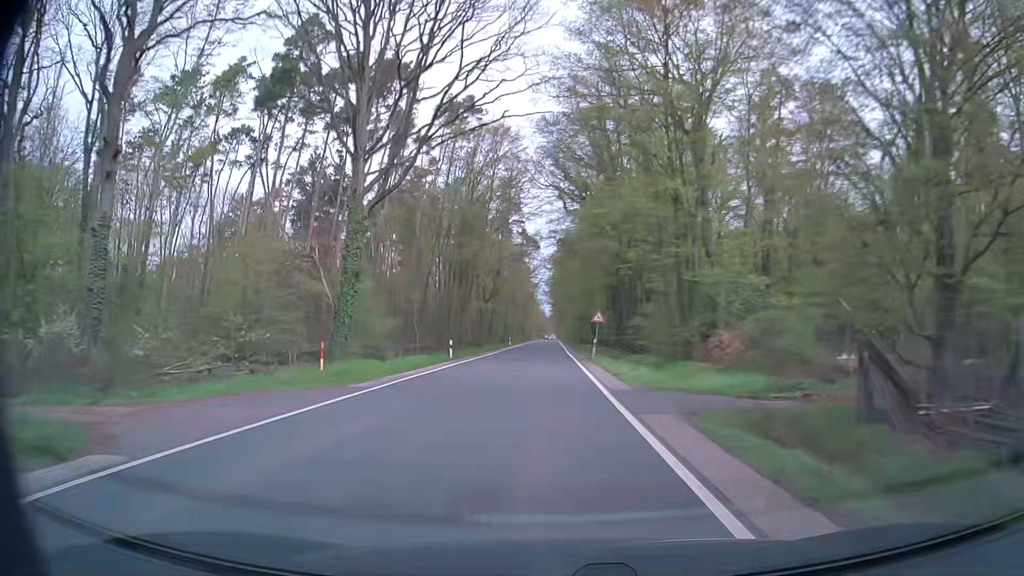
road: secondary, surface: asphalt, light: Day
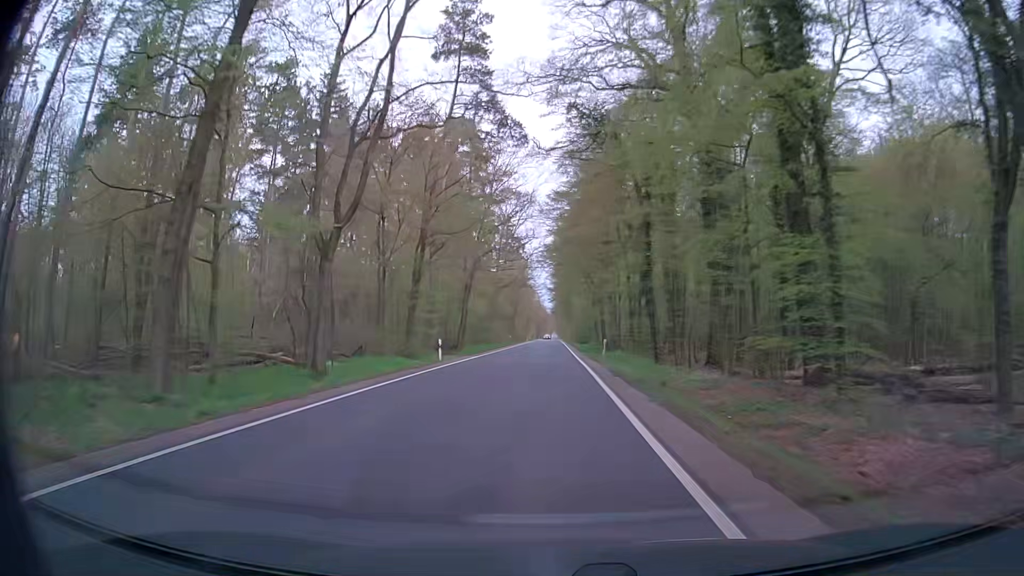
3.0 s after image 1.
(-0.1, +54.9) m; -1°
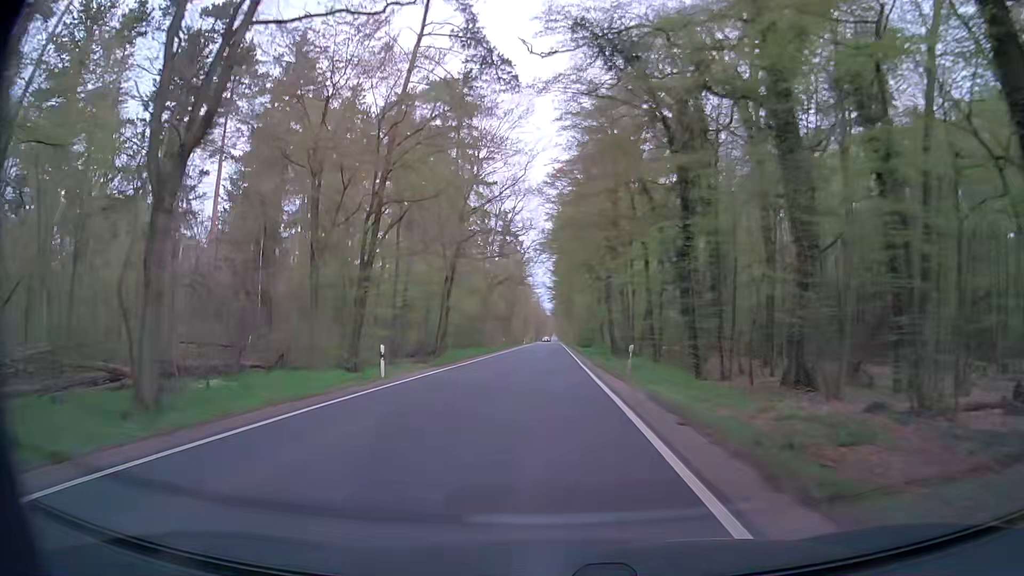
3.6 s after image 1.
(+0.1, +11.1) m; 0°
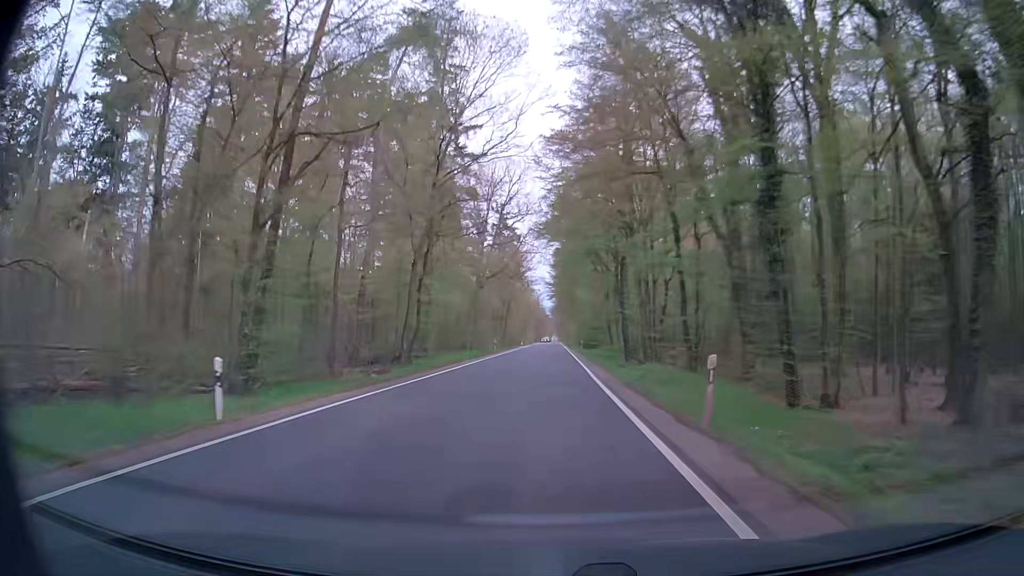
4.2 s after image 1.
(+0.1, +11.1) m; 0°
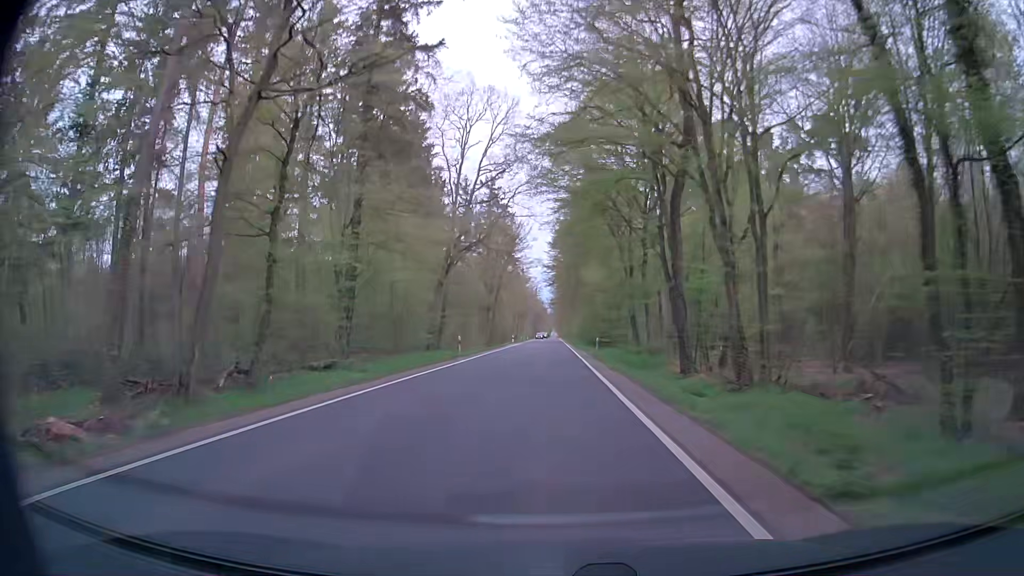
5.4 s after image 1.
(0.0, +22.4) m; +1°
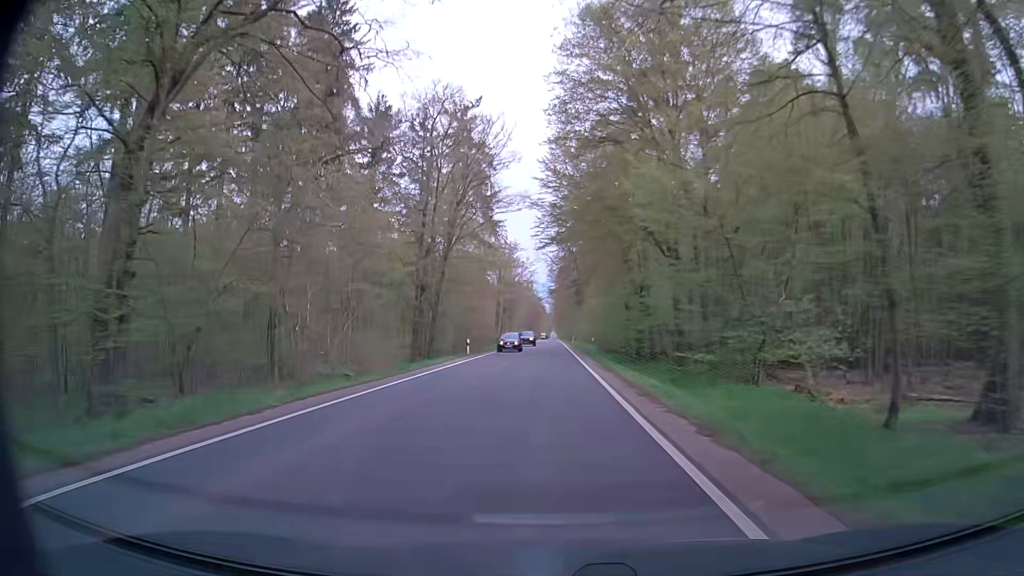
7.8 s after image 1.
(-0.2, +45.2) m; 0°
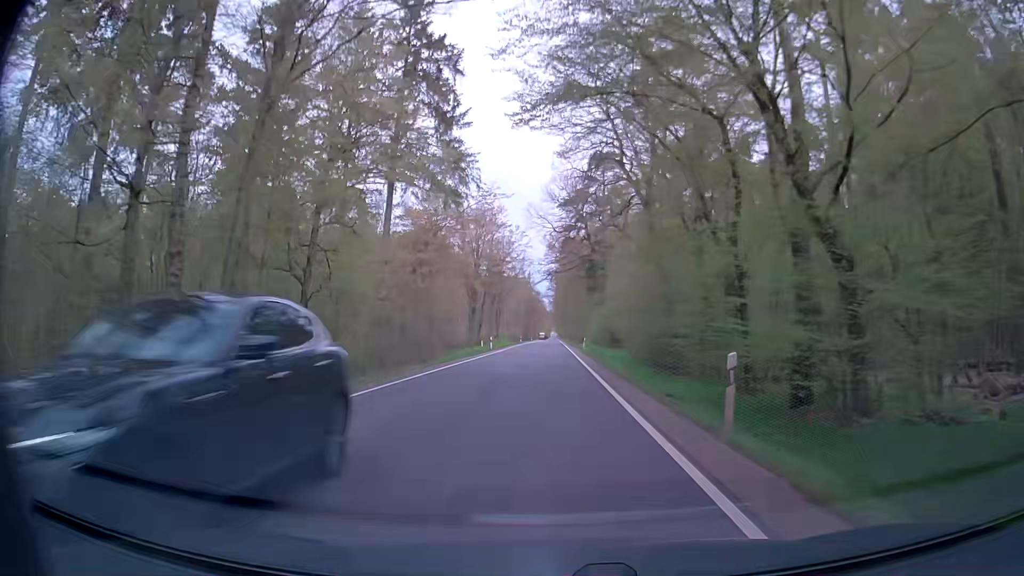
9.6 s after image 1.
(-0.2, +33.6) m; 0°
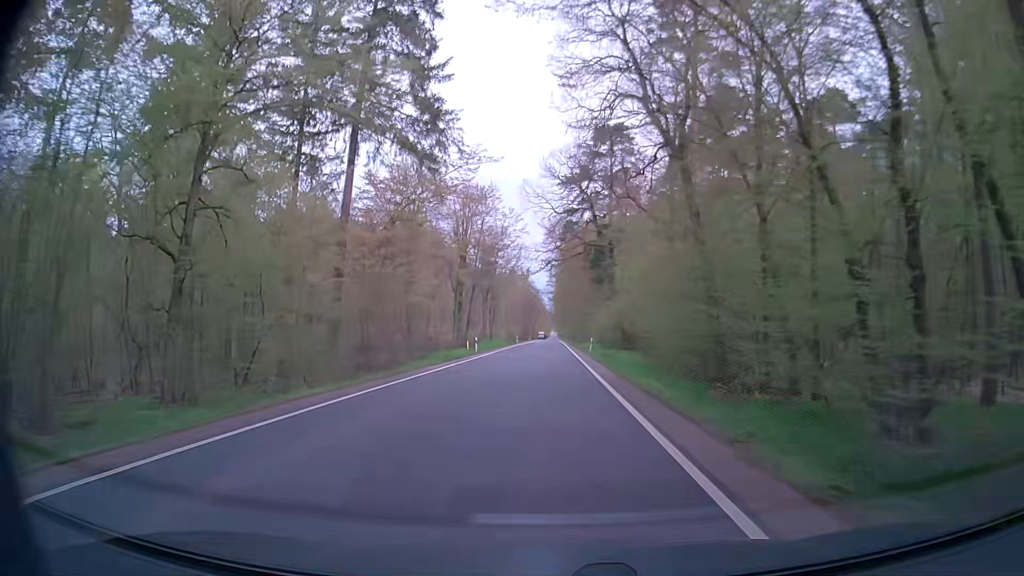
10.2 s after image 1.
(0.0, +11.1) m; +1°
(0, +10) (0, +20) (0, +30) (0, +40) (0, +50) (0, +60) (-1, +70) (-1, +80) (-1, +90) (-1, +100) m
